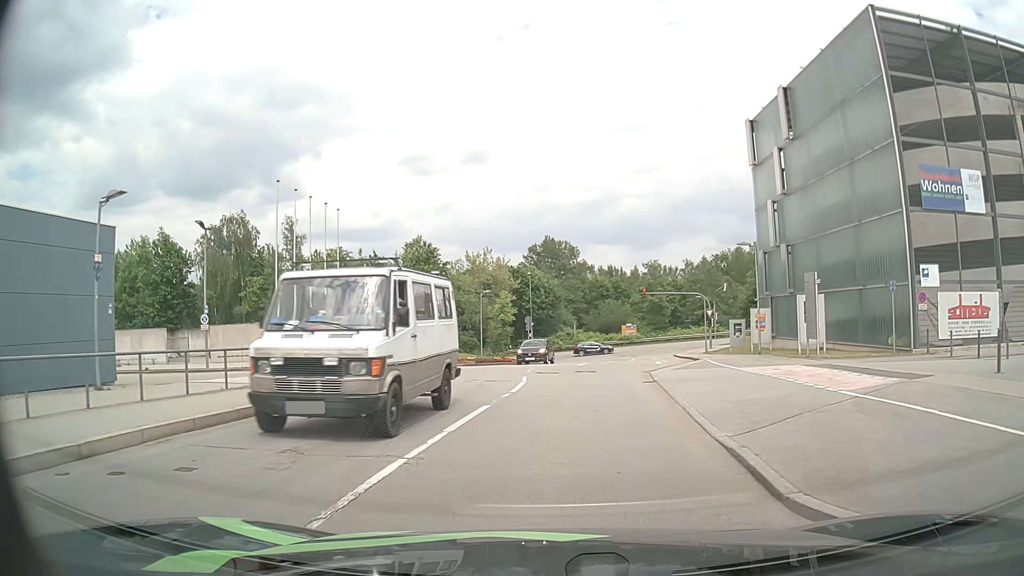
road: residential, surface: asphalt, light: Day
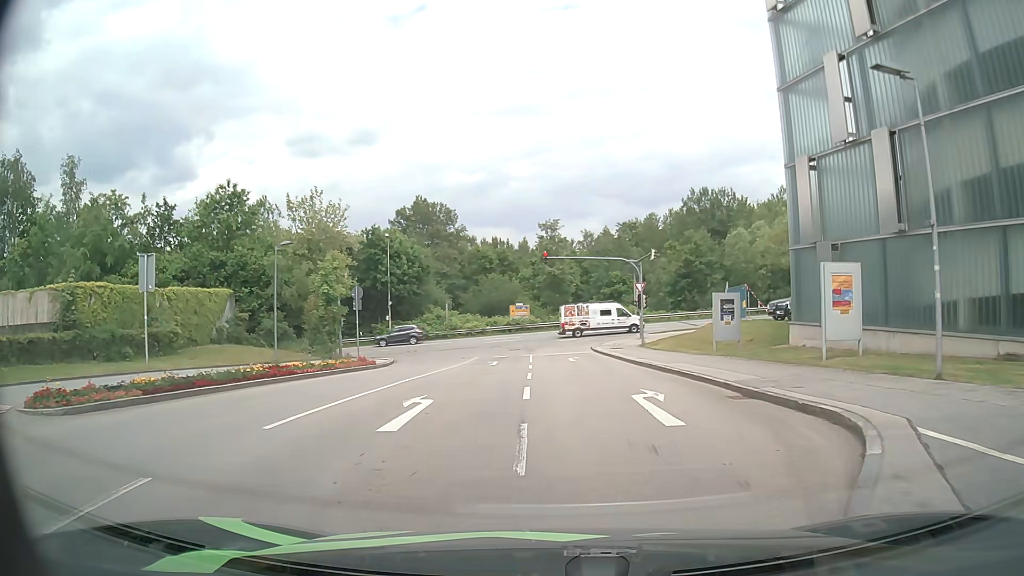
(+1.5, +21.8) m; +10°
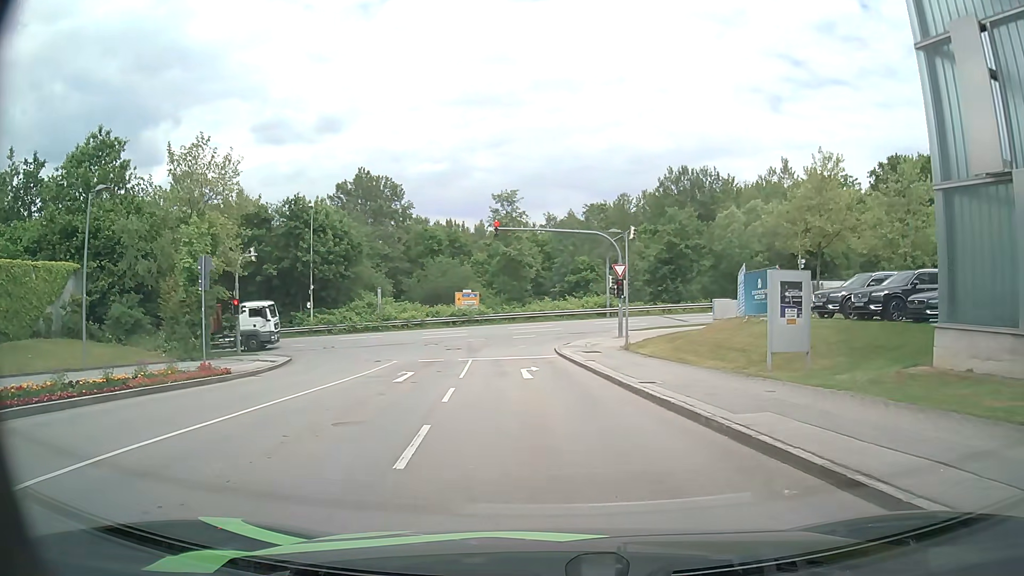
(+0.4, +11.2) m; +3°
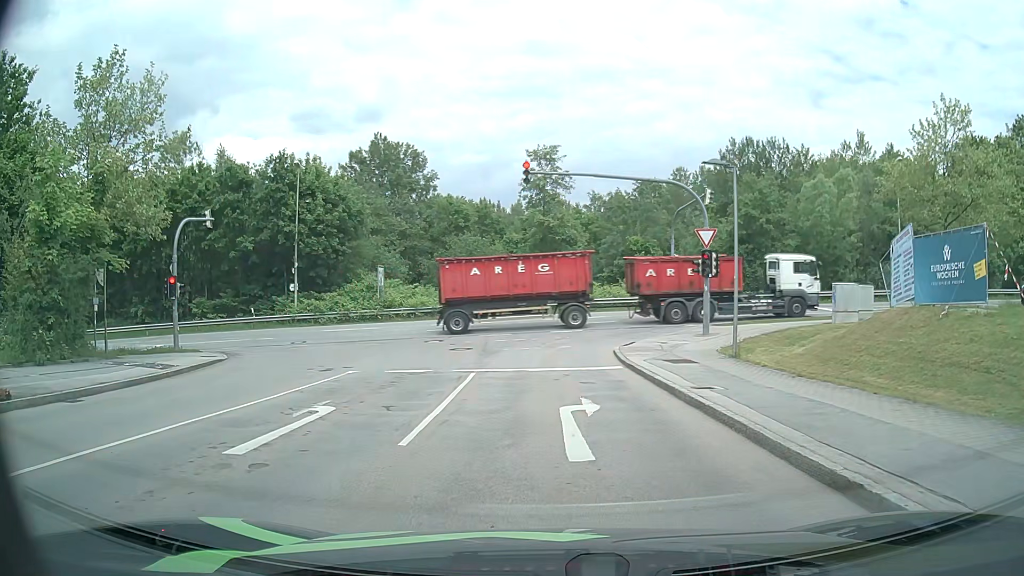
(-0.3, +11.4) m; -3°
